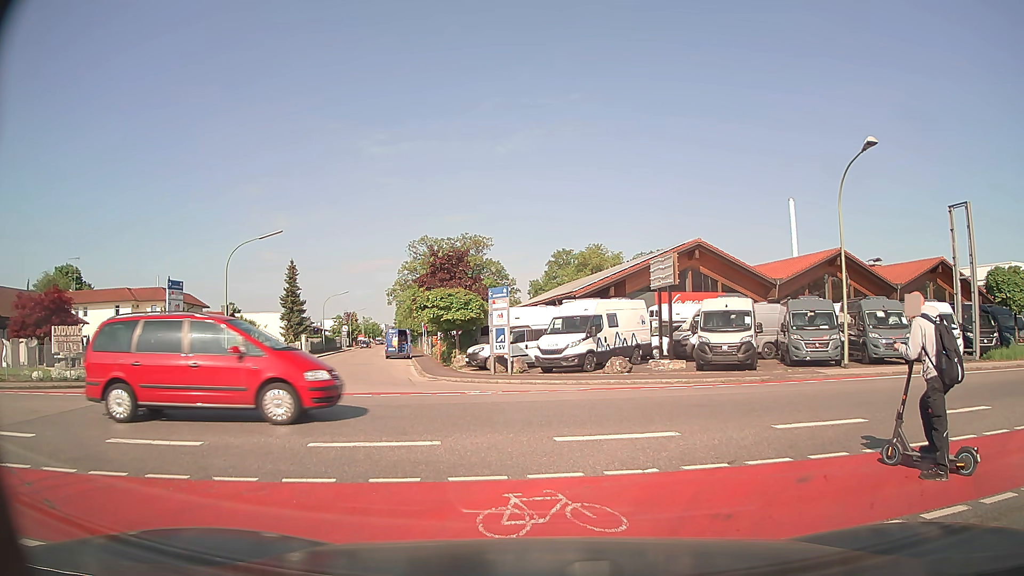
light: Day
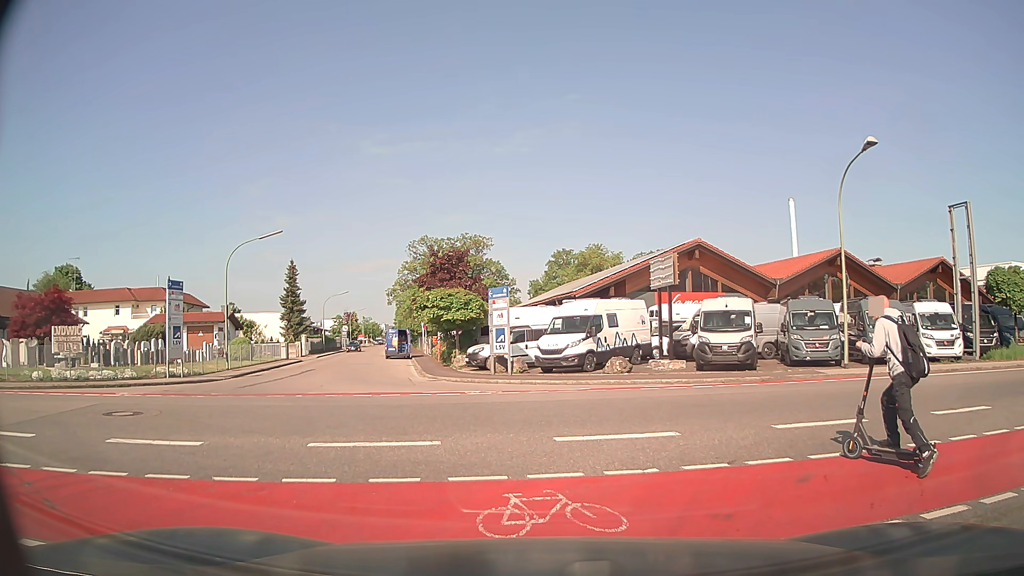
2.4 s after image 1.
(0.0, 0.0) m; 0°
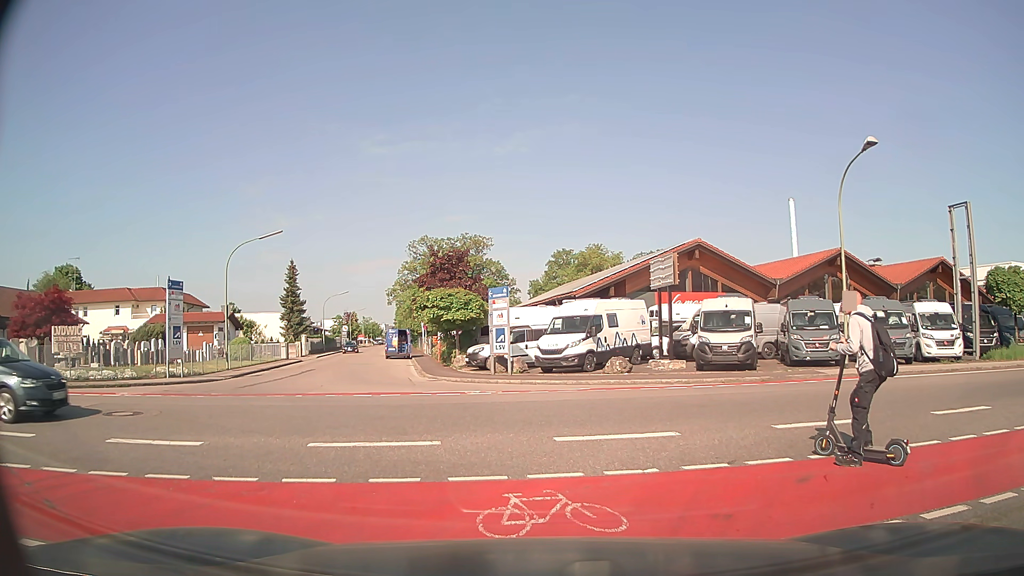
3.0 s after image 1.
(0.0, 0.0) m; 0°
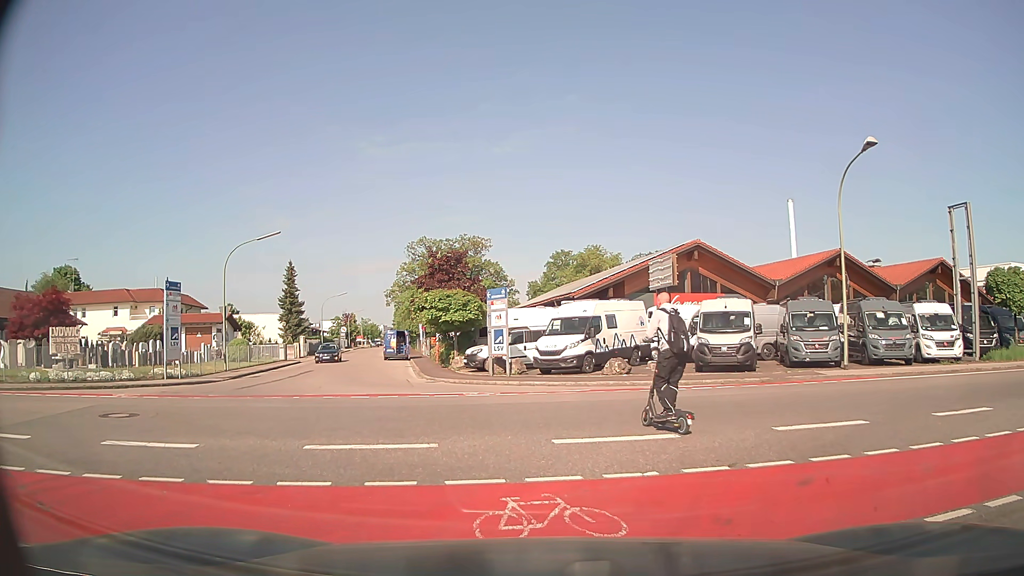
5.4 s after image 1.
(0.0, 0.0) m; 0°
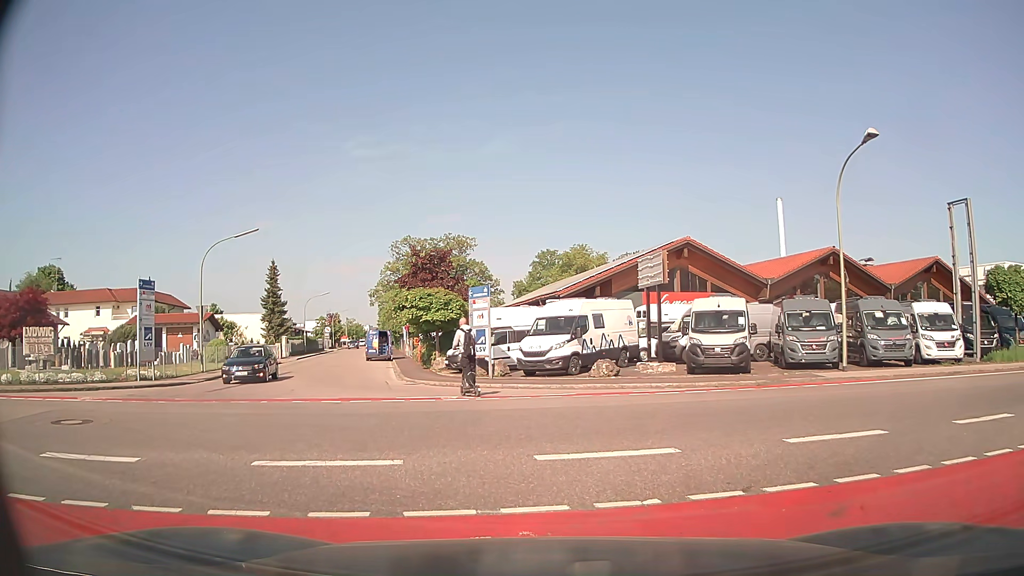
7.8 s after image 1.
(0.0, +1.1) m; 0°
